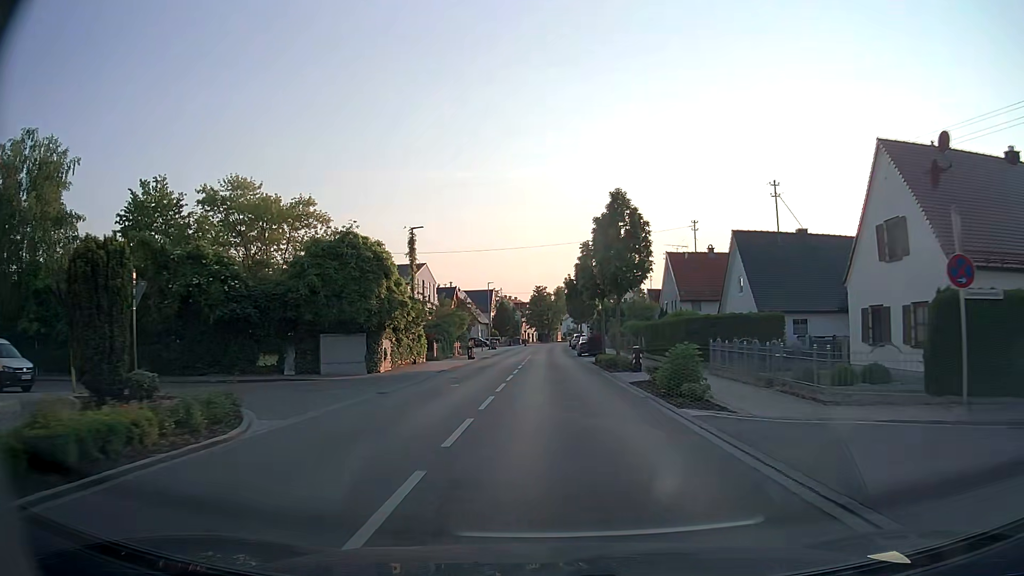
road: tertiary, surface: asphalt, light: Day
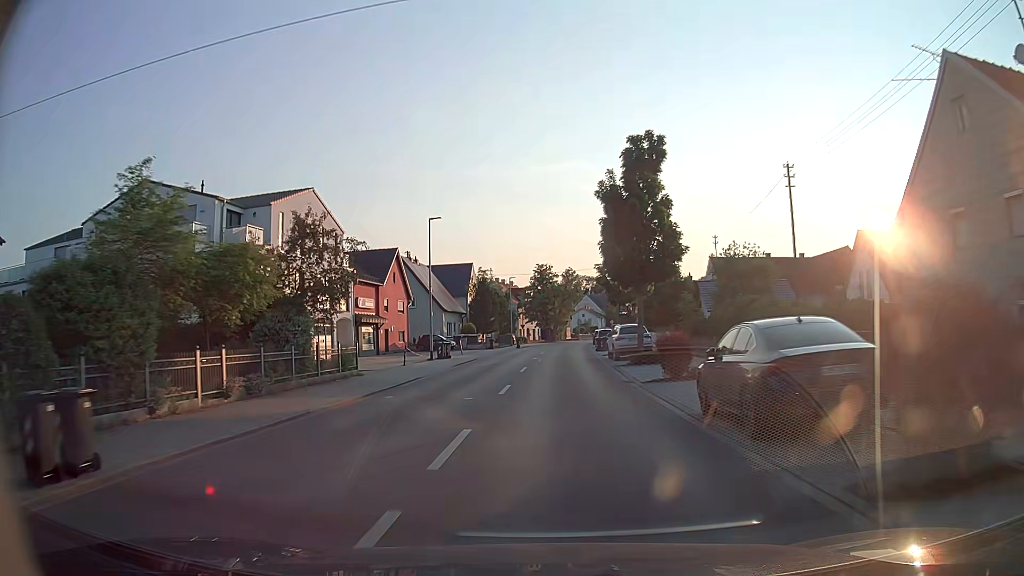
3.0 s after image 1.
(0.0, +42.0) m; 0°
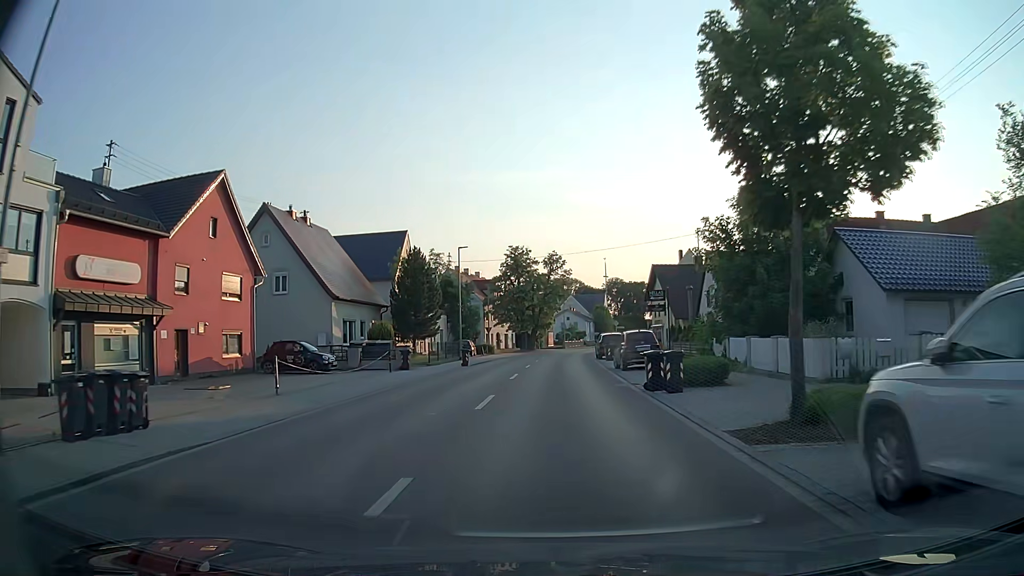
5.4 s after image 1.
(+0.5, +30.2) m; +2°
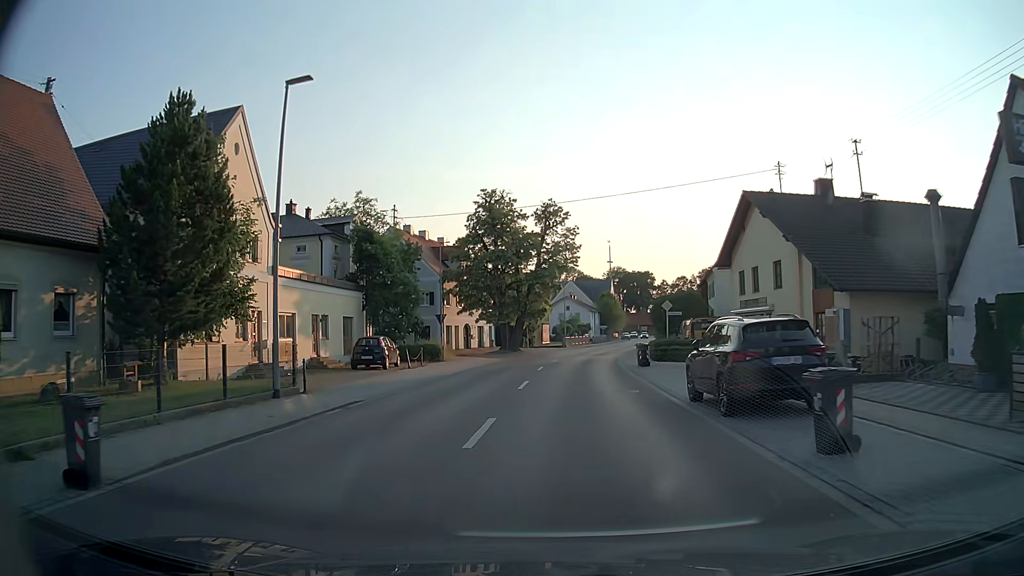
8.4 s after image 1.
(+0.3, +30.7) m; 0°
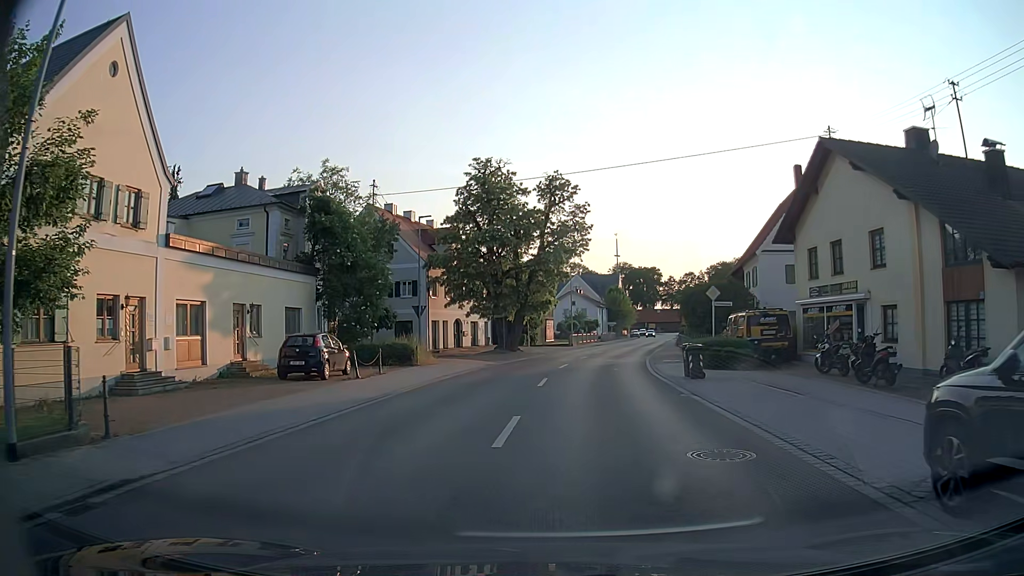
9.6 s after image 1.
(0.0, +8.9) m; +1°
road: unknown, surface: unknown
